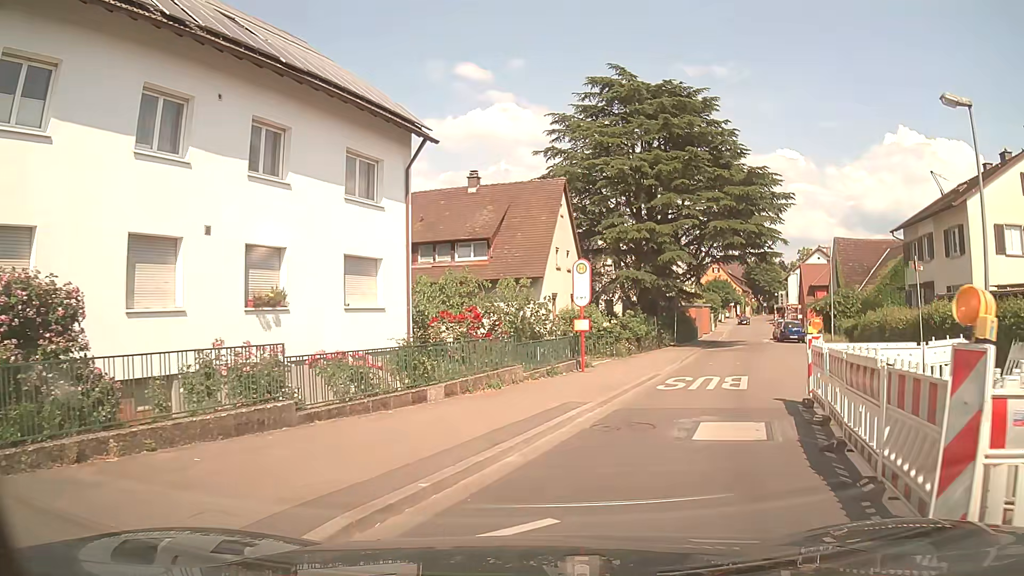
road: tertiary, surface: asphalt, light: Day
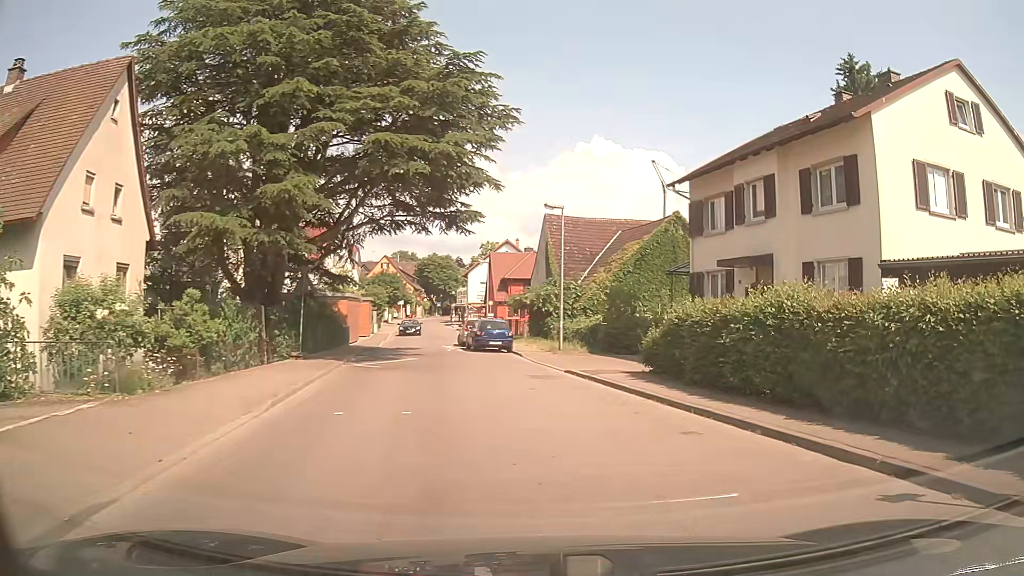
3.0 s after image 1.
(+4.3, +15.1) m; +30°
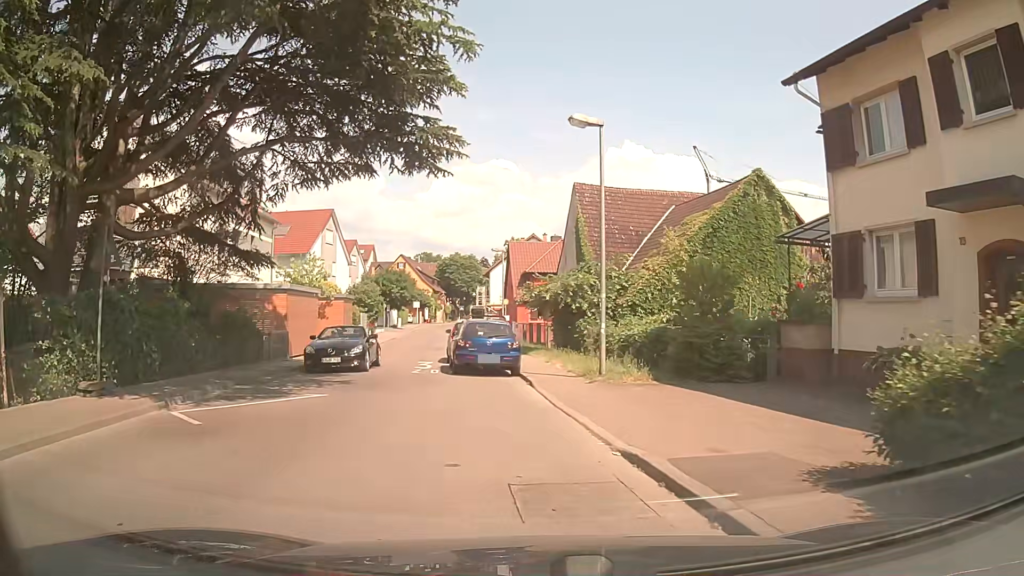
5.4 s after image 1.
(+0.1, +12.0) m; -4°
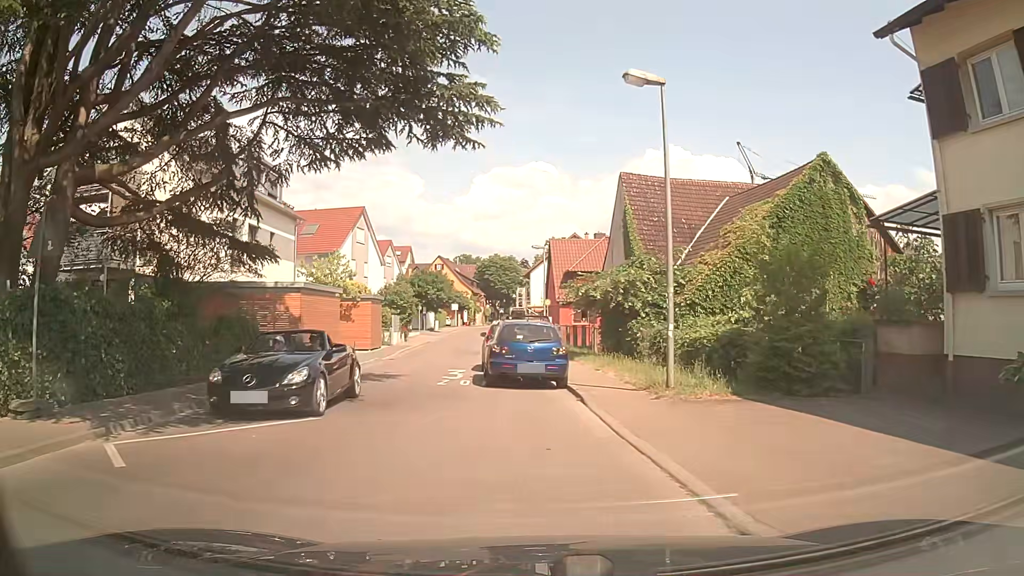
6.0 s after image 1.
(-0.1, +3.0) m; -3°
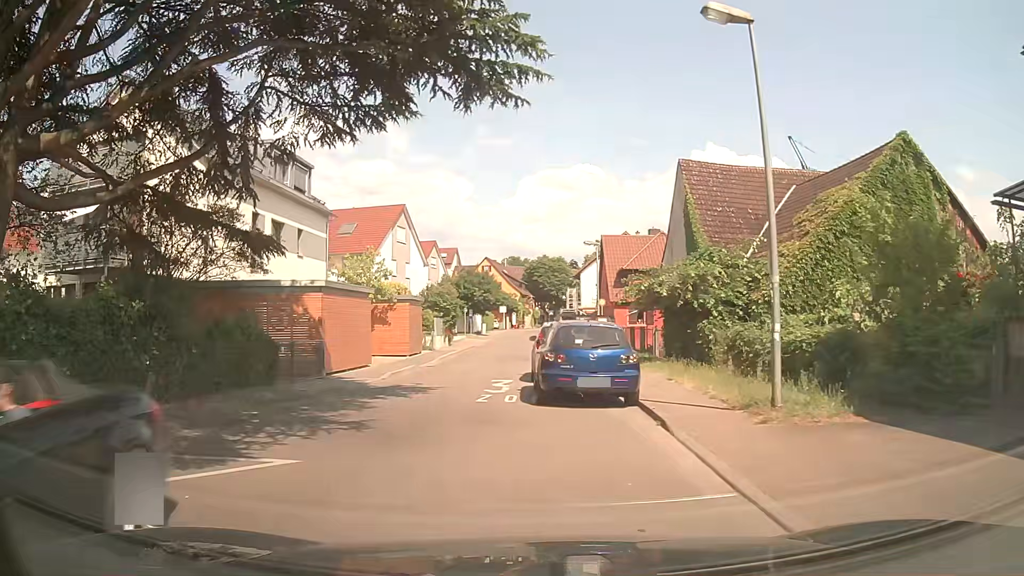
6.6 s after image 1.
(-0.1, +3.0) m; -5°
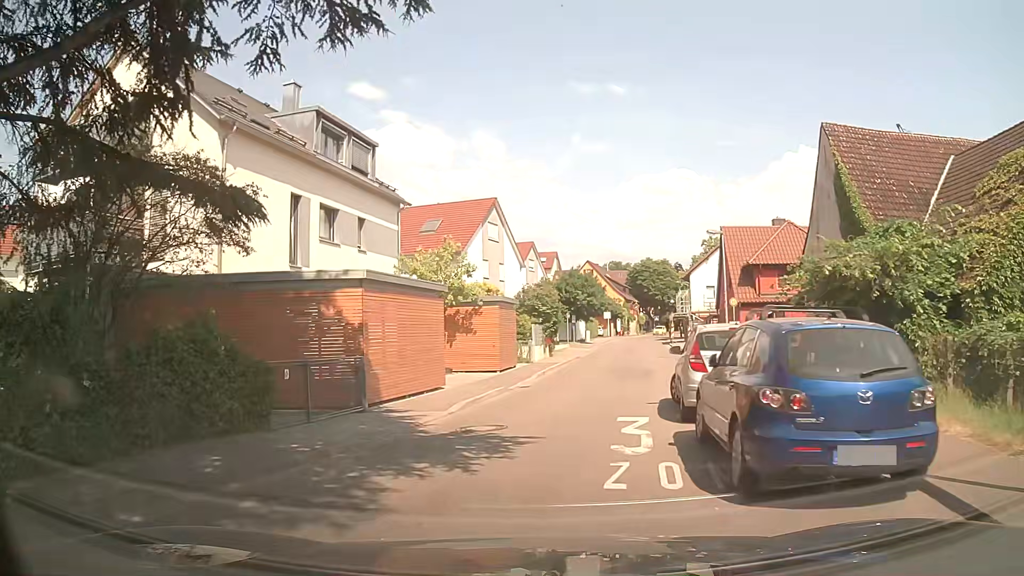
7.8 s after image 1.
(-0.5, +6.3) m; -8°
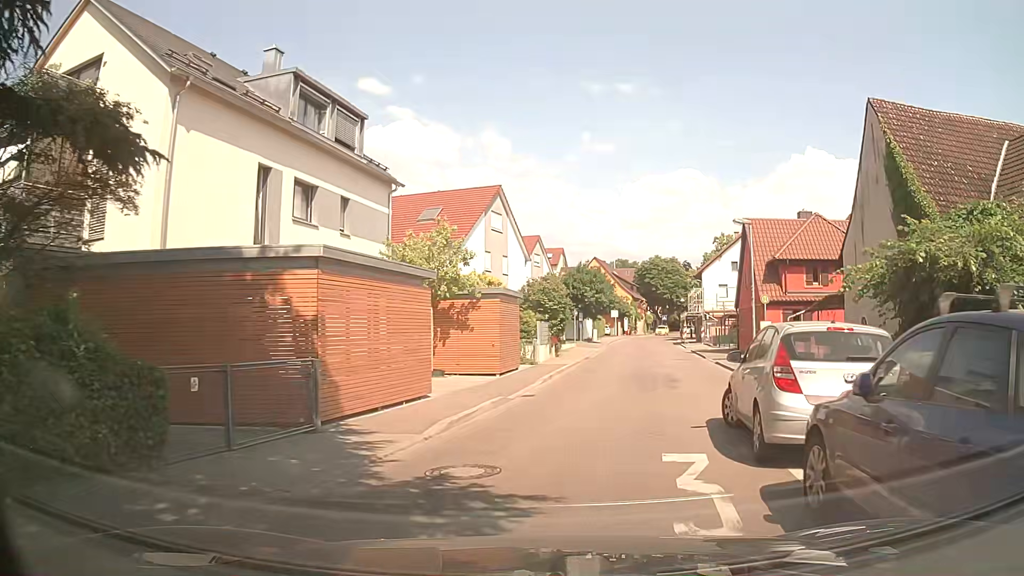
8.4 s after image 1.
(0.0, +3.4) m; -1°
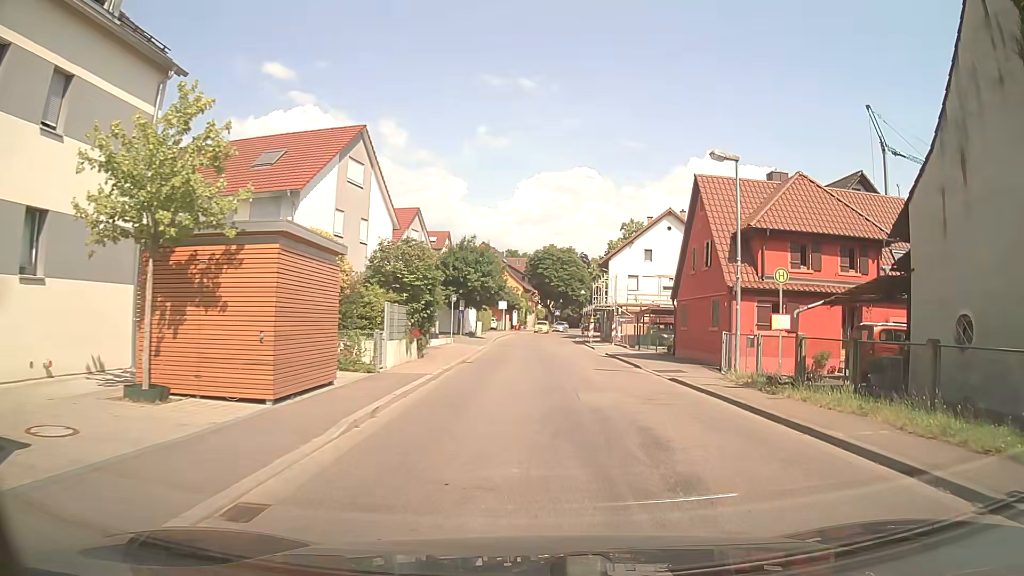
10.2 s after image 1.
(+1.1, +11.6) m; +11°
(+1, +10) (+1, +20) (+2, +30) (+2, +40) (+2, +50) (+2, +60) (+2, +70) (+3, +80) (+4, +90) (+6, +100) m
